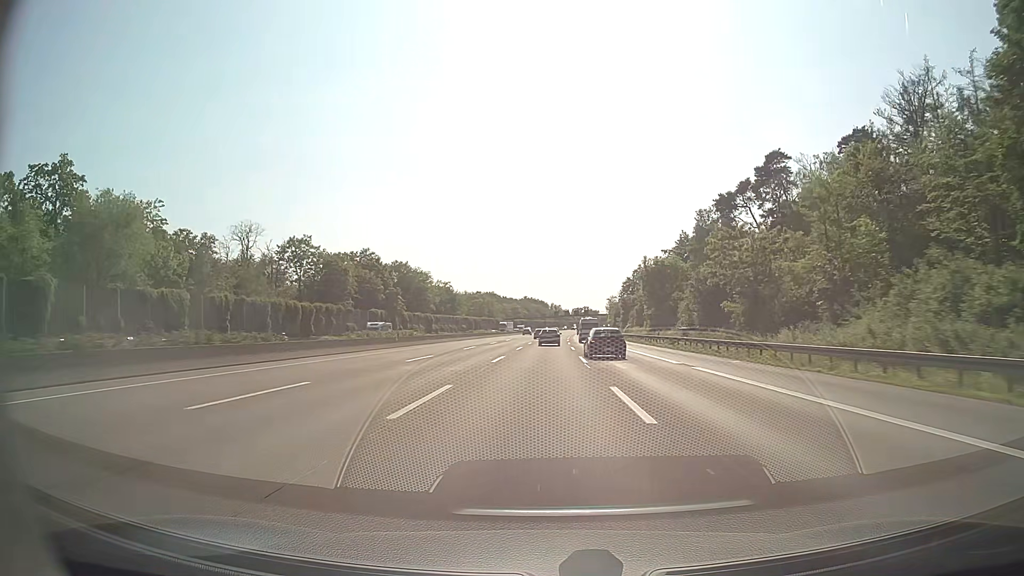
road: motorway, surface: asphalt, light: Day
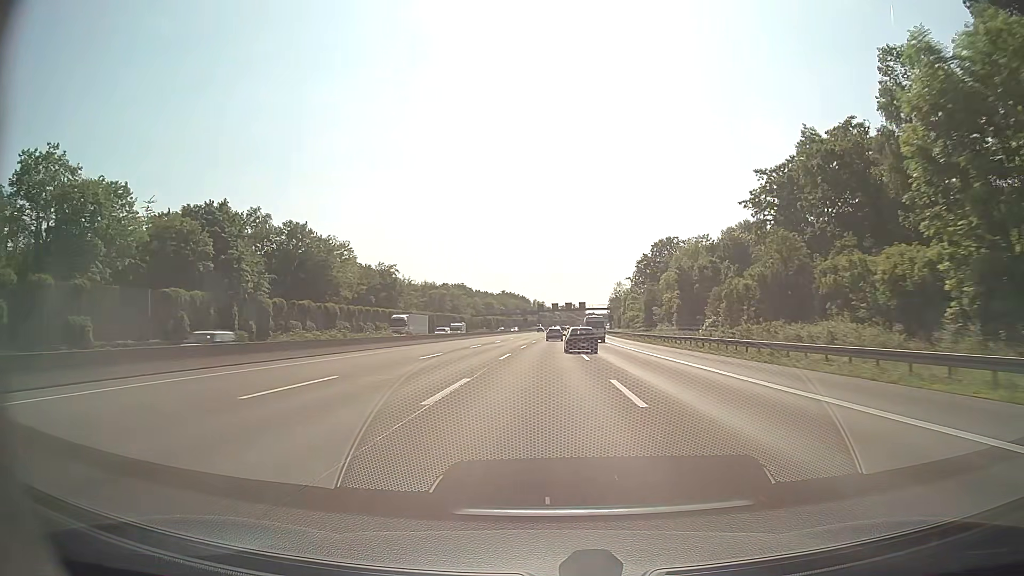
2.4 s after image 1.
(+0.8, +69.7) m; +1°
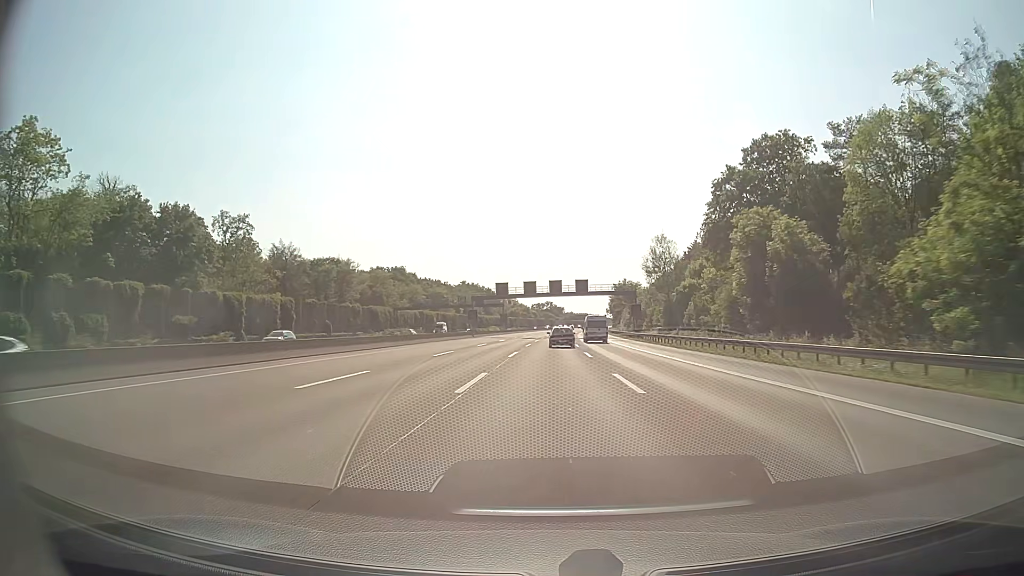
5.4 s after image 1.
(+1.3, +87.0) m; +2°
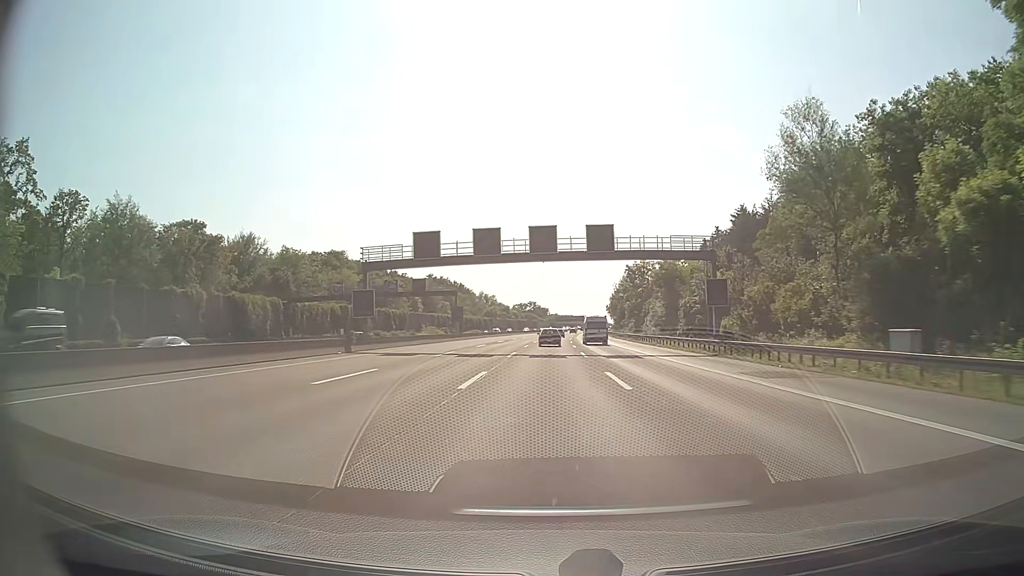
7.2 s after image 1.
(+0.6, +52.2) m; +1°
(0, +10) (0, +20) (0, +30) (0, +40) (+1, +50) (+1, +60) (+1, +70) (+1, +80) (+2, +90) (+2, +100) m
